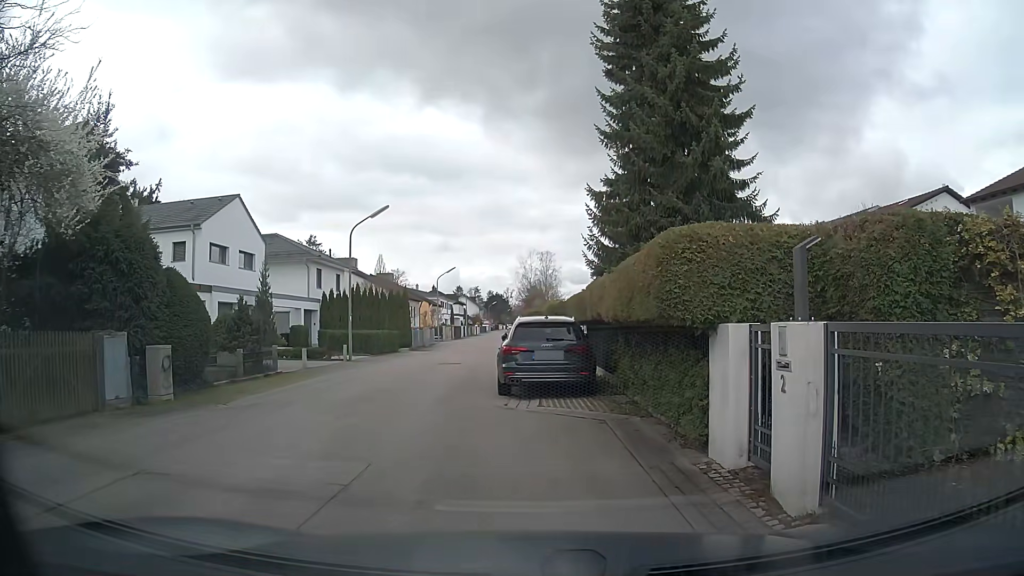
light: Day
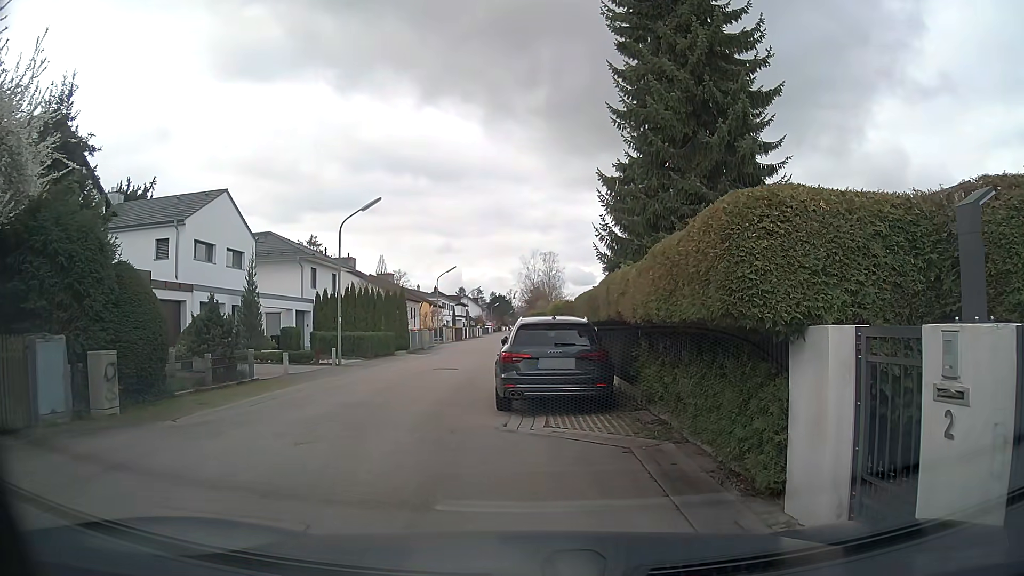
(+0.1, +2.0) m; +2°
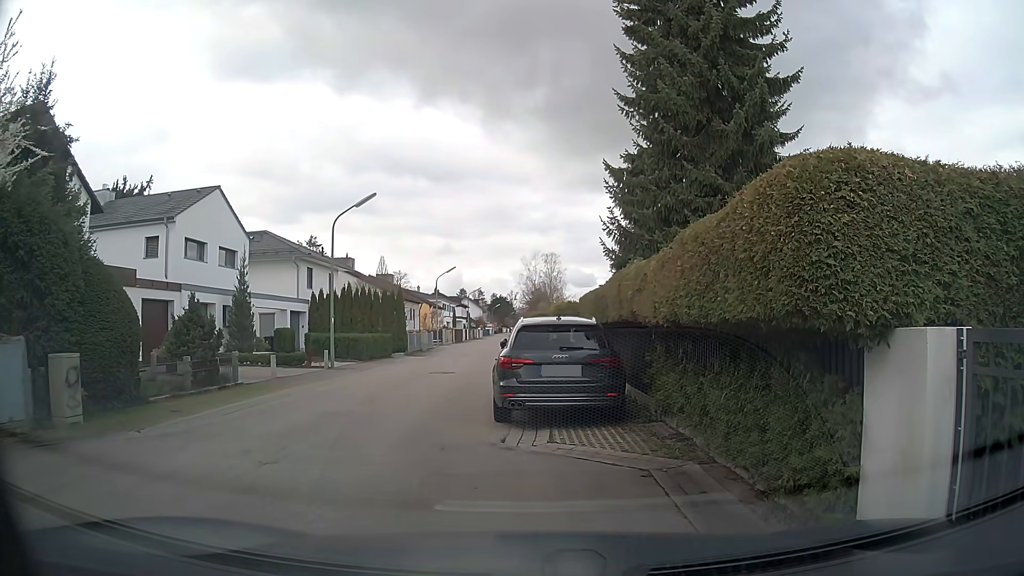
(0.0, +1.1) m; 0°
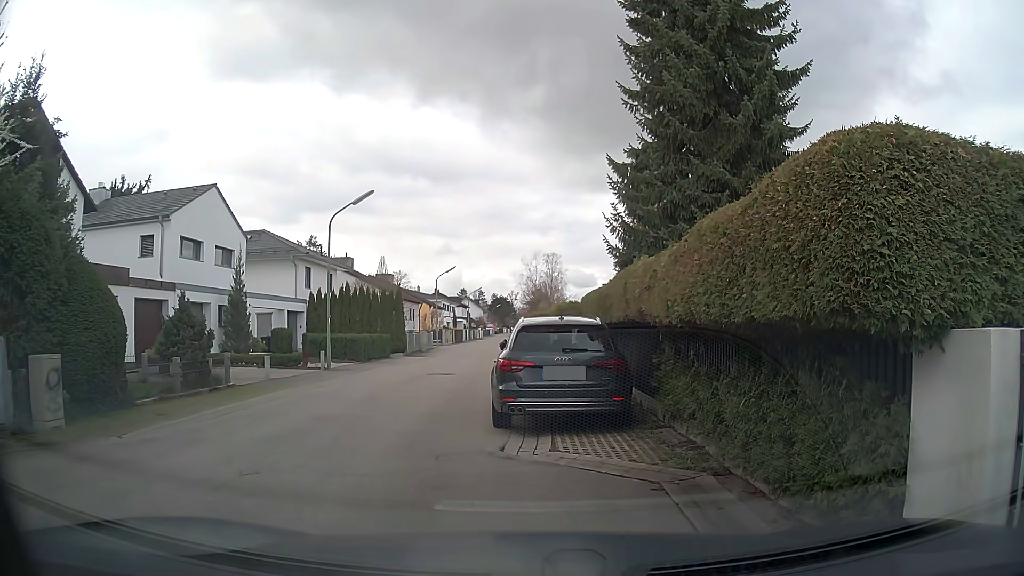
(0.0, +0.5) m; 0°
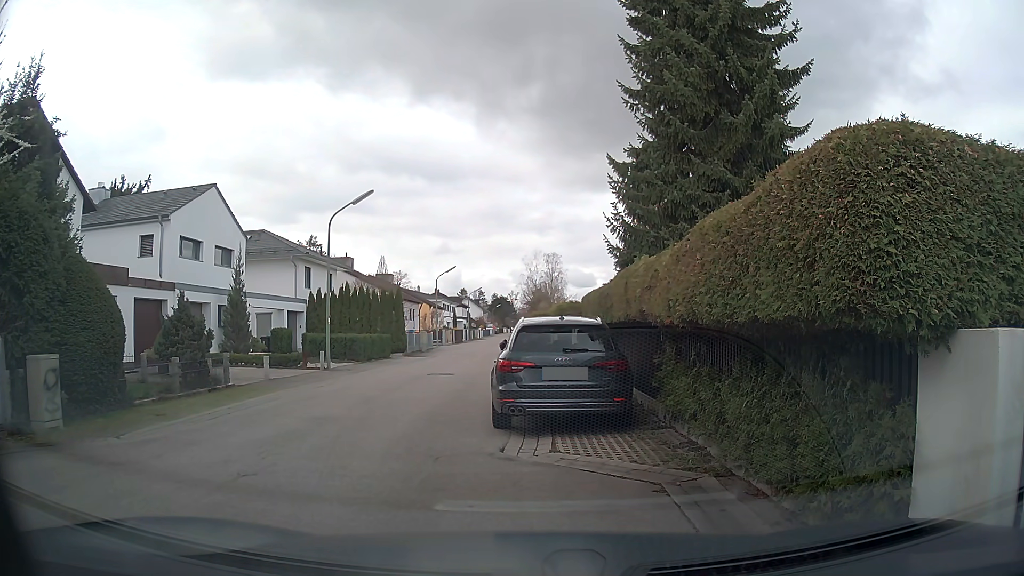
(0.0, +0.1) m; 0°
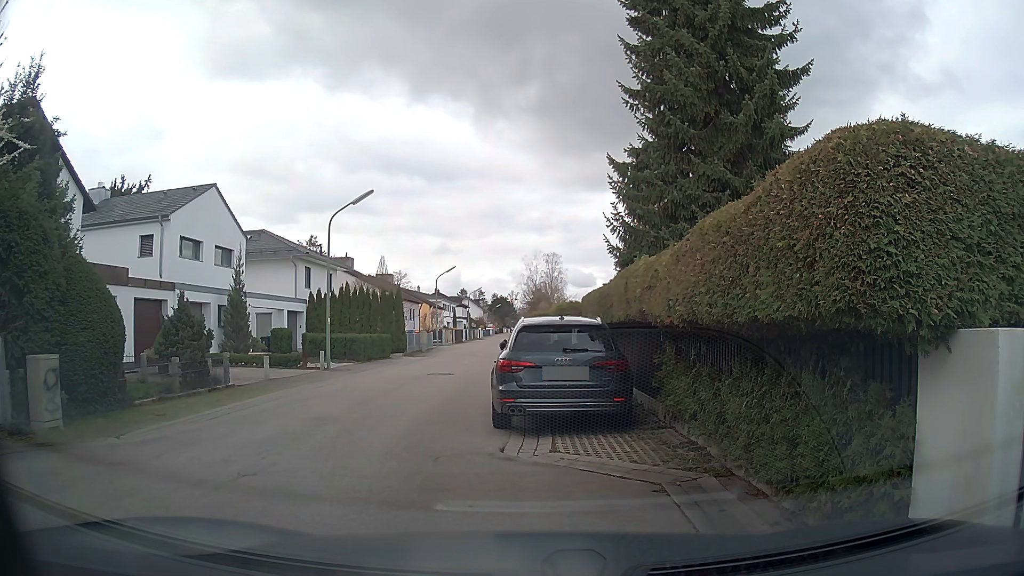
(0.0, 0.0) m; 0°
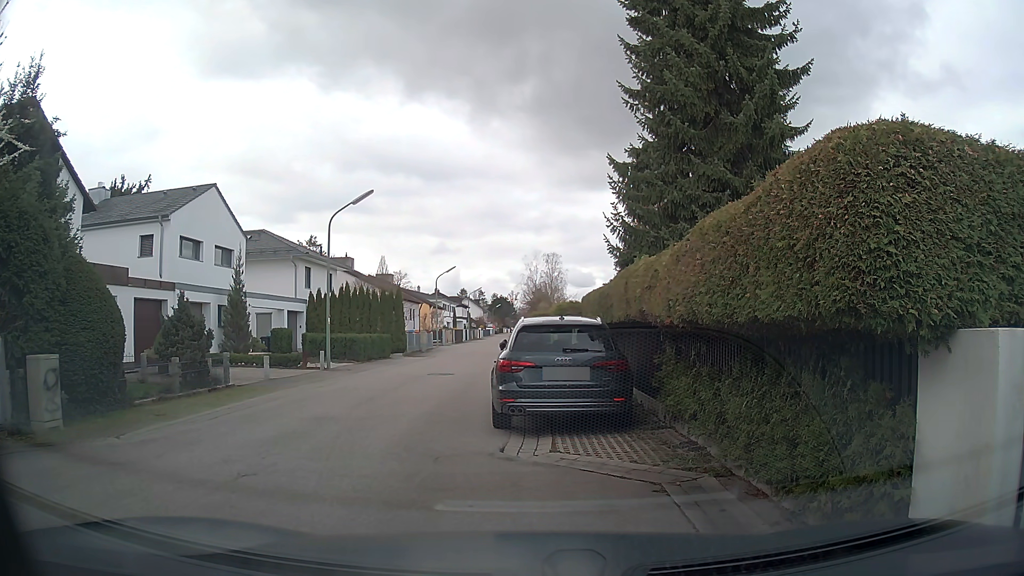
(0.0, 0.0) m; 0°
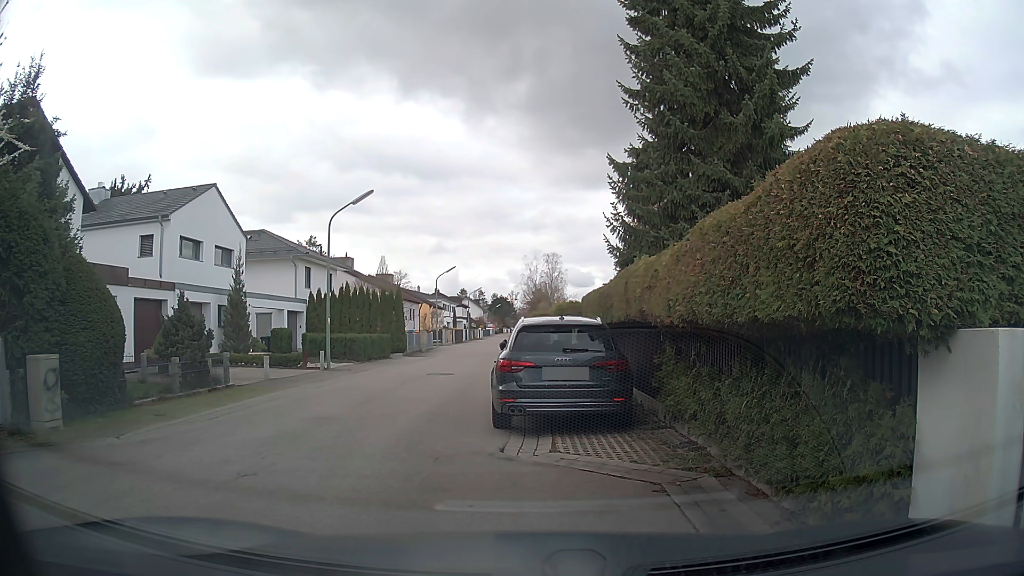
(0.0, 0.0) m; 0°
